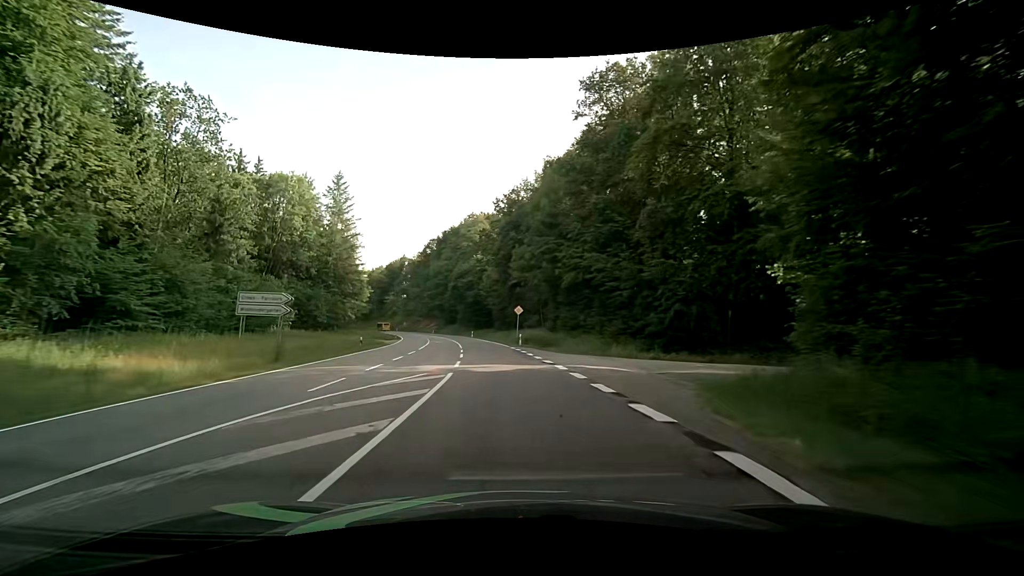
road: secondary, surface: asphalt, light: Day
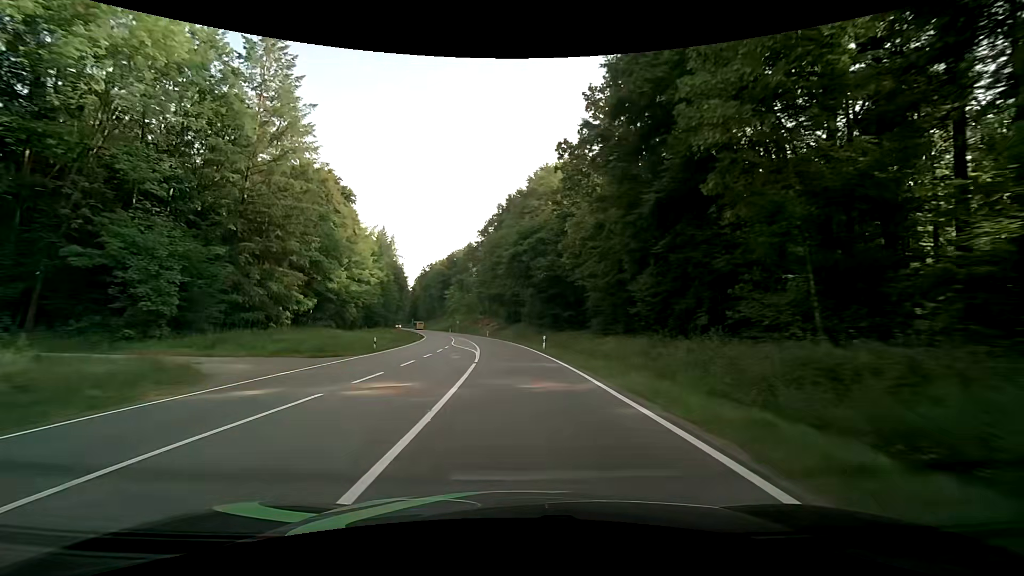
(-3.4, +44.0) m; -9°
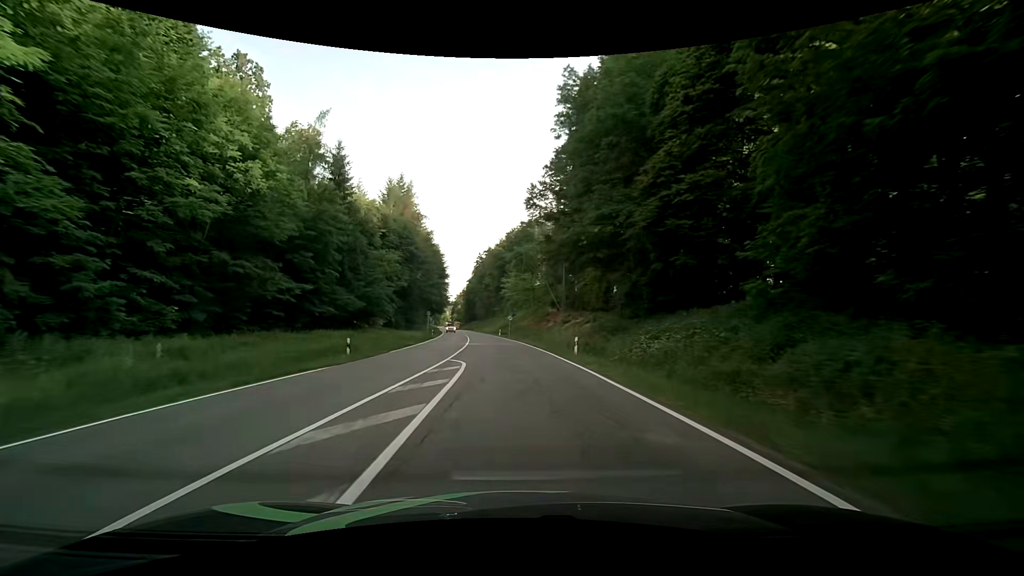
(-4.0, +57.7) m; -8°
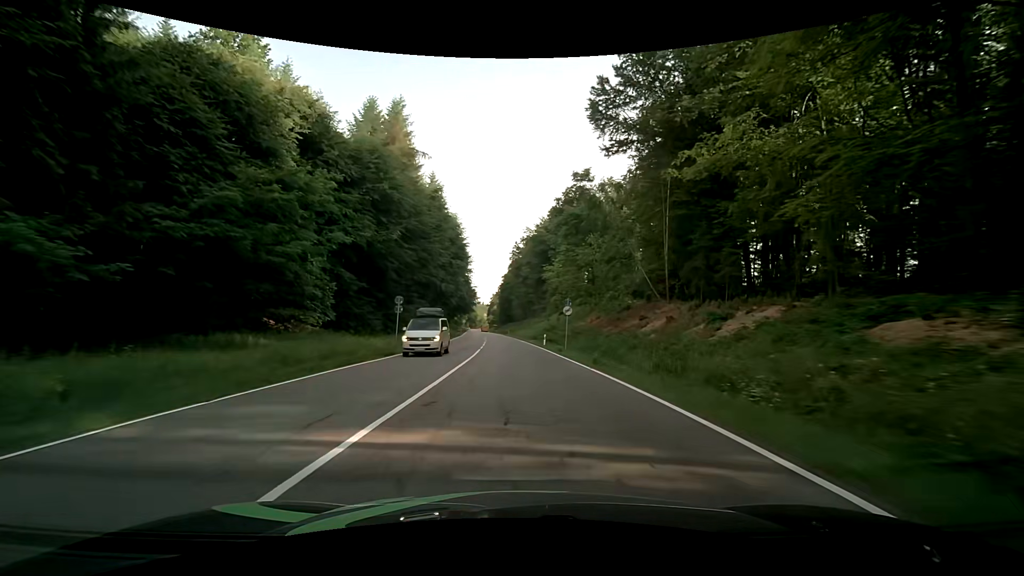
(-1.4, +36.0) m; -4°
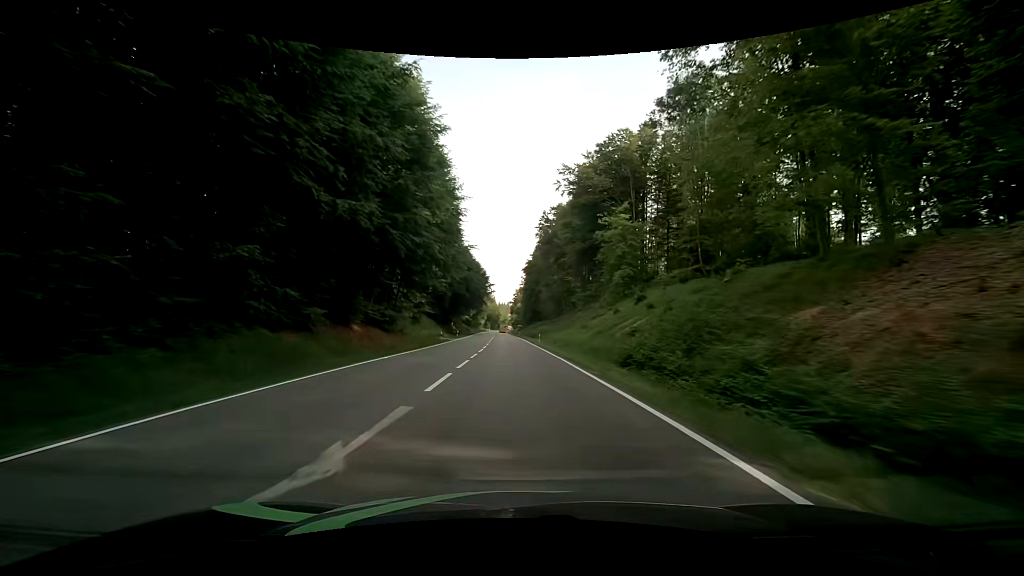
(-1.3, +49.4) m; -3°
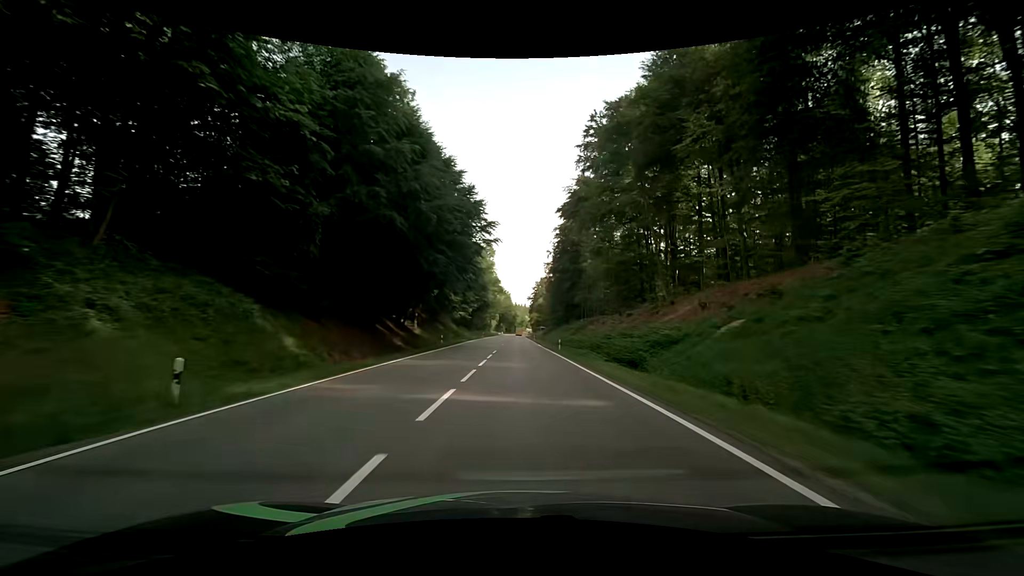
(-1.9, +63.4) m; -2°
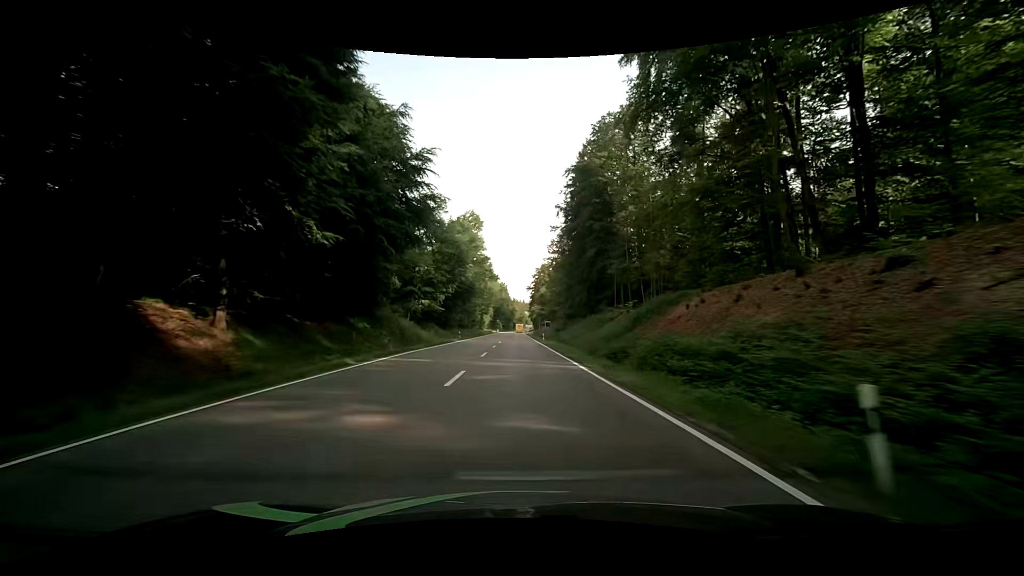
(0.0, +38.6) m; 0°
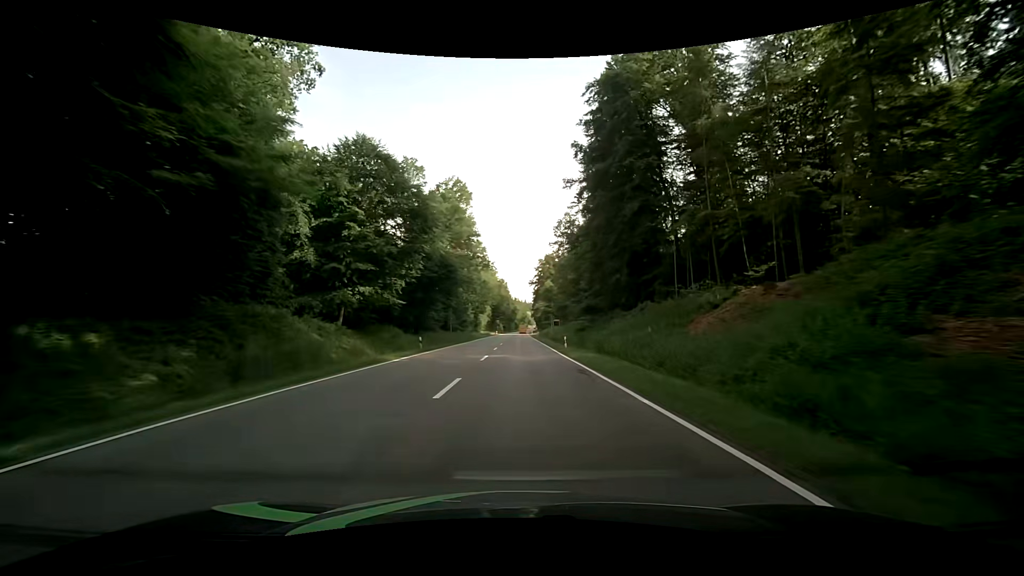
(-0.1, +26.0) m; 0°
(0, +10) (0, +20) (0, +30) (0, +40) (0, +50) (0, +60) (0, +70) (0, +80) (0, +90) (0, +100) m
